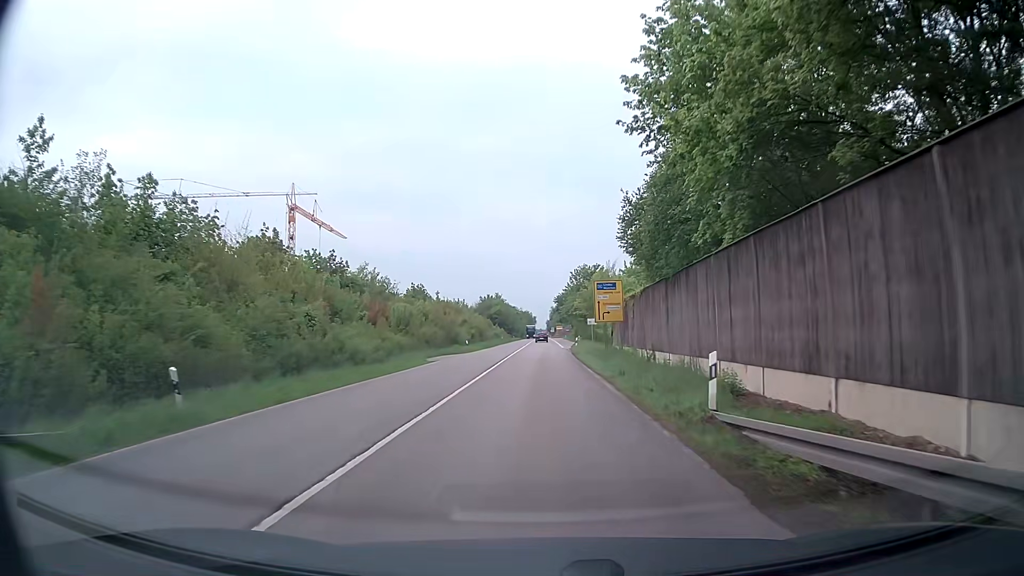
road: secondary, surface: asphalt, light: Day
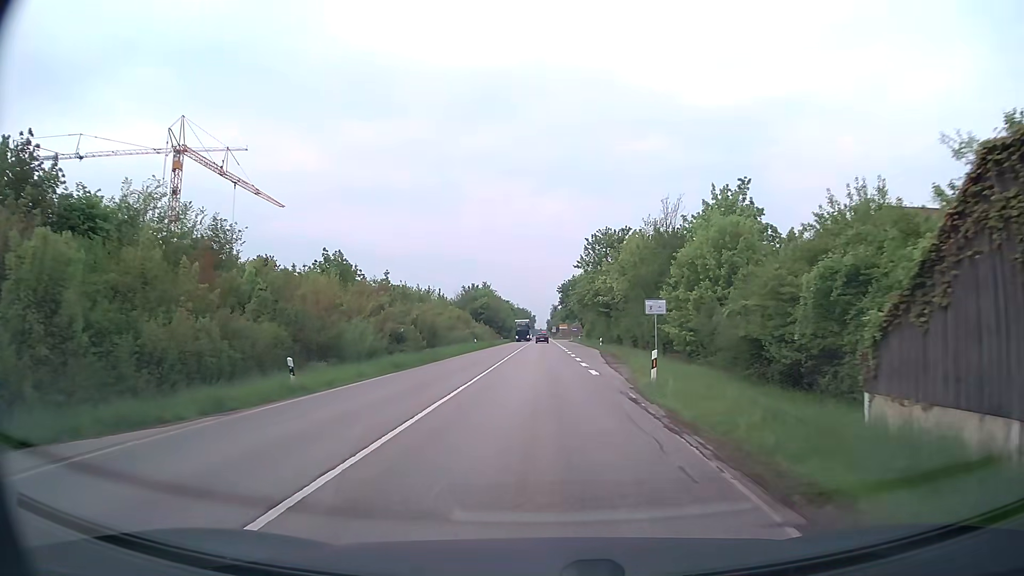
(-0.1, +40.7) m; 0°
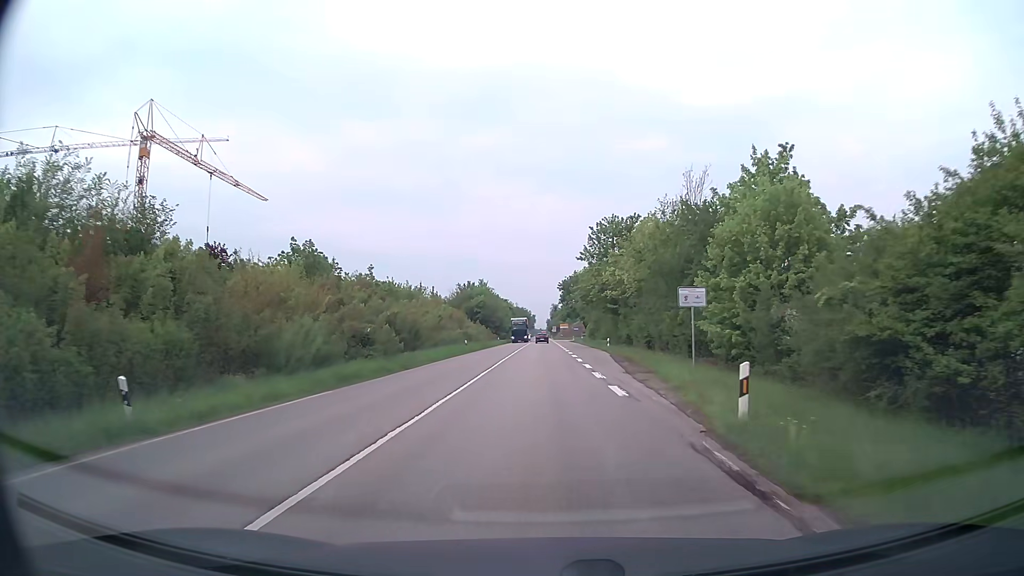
(0.0, +7.8) m; 0°
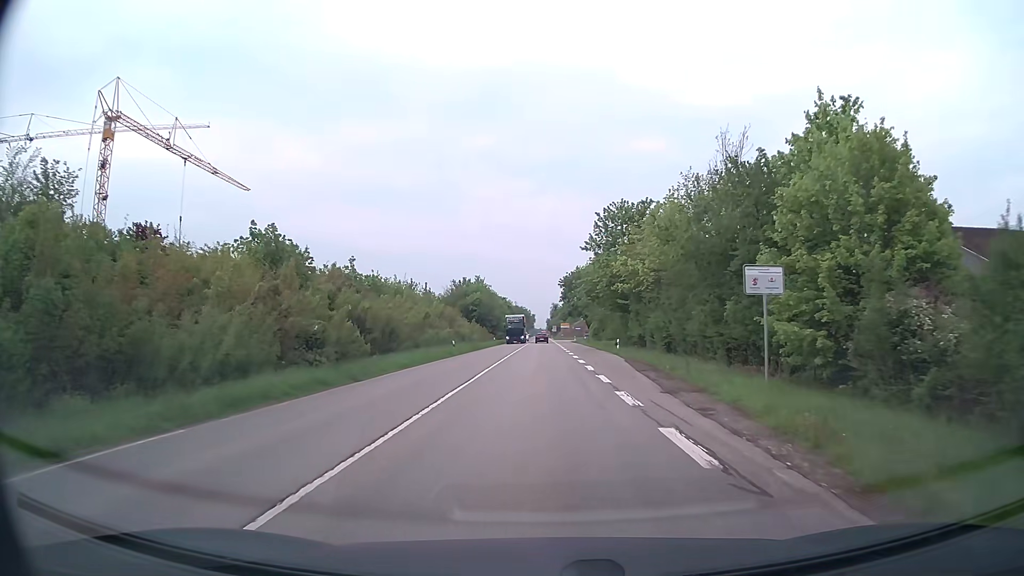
(0.0, +7.8) m; 0°
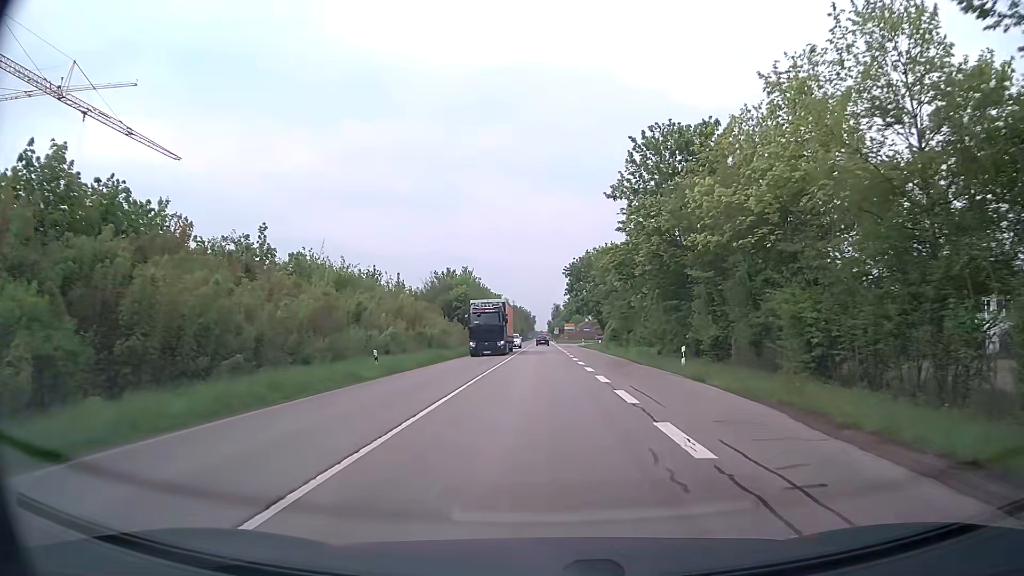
(0.0, +23.4) m; 0°
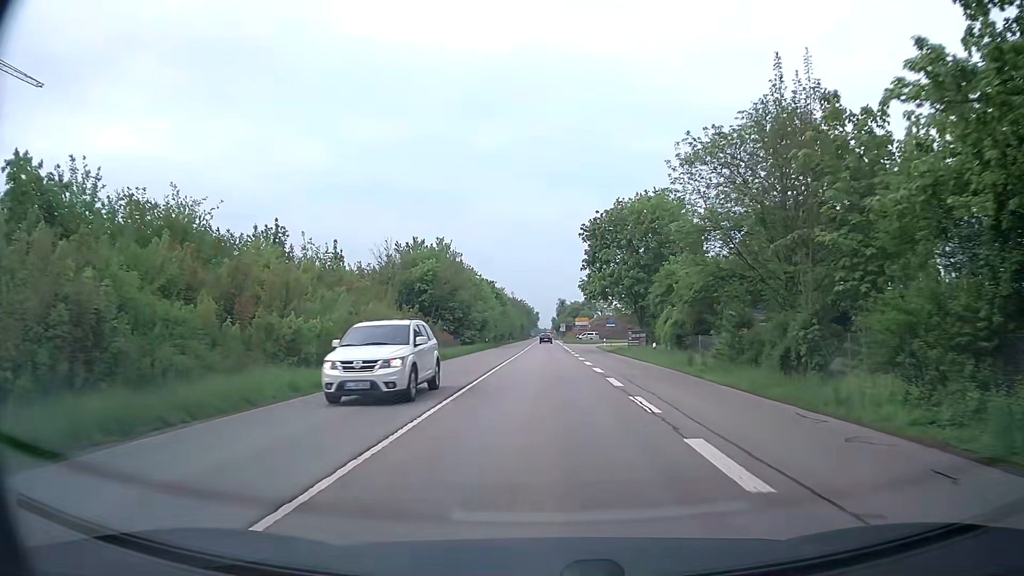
(-0.2, +31.6) m; 0°
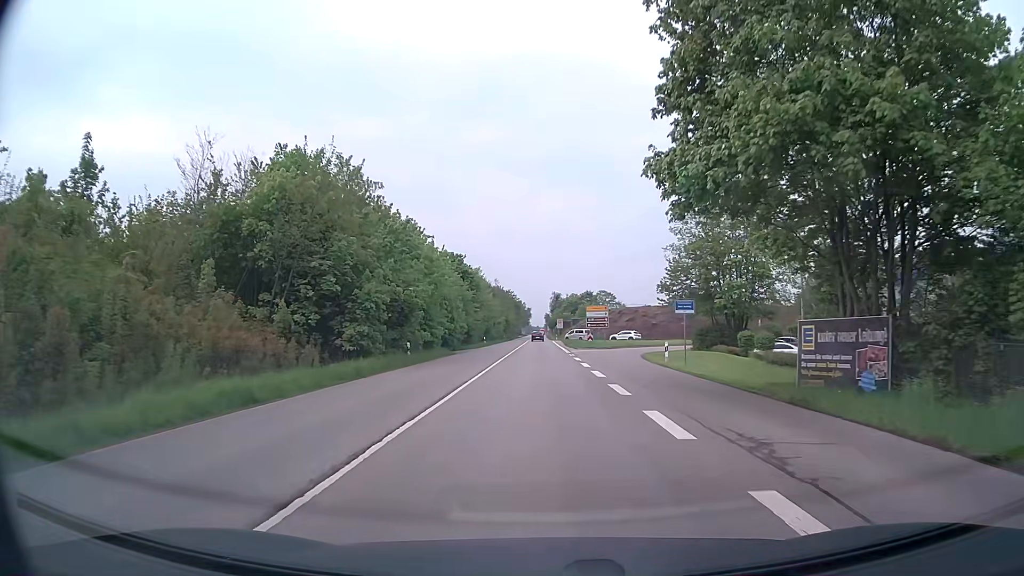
(+0.2, +39.0) m; +1°
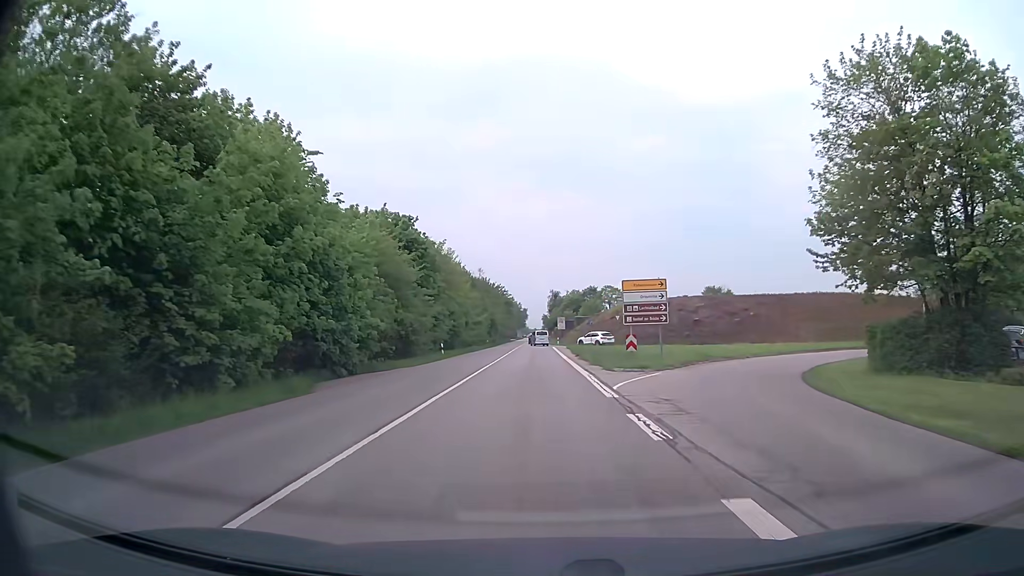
(0.0, +30.2) m; 0°
(0, +10) (0, +20) (0, +30) (0, +40) (0, +50) (0, +60) (0, +70) (0, +80) (-1, +90) (-1, +100) m
